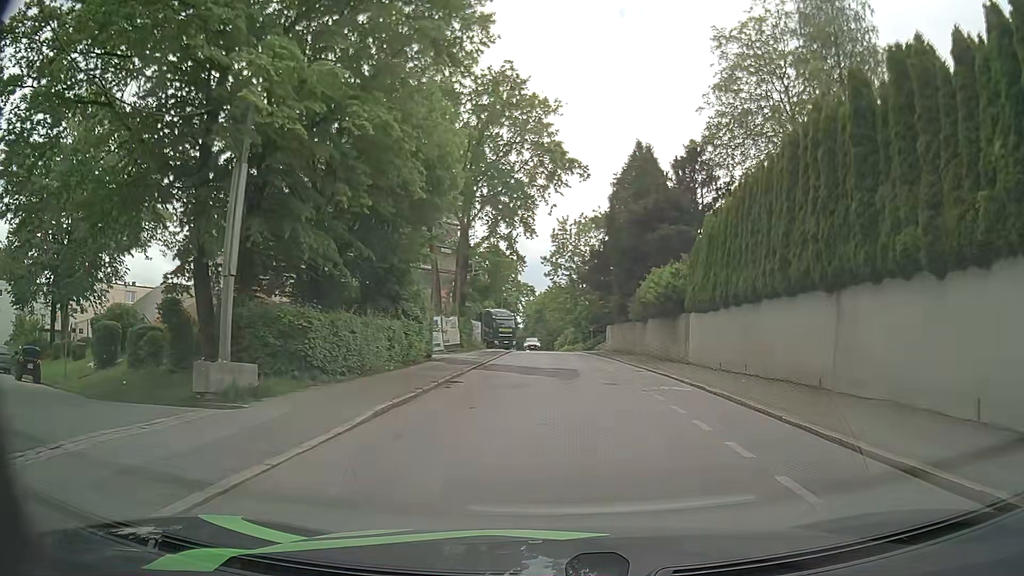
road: residential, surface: asphalt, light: Day
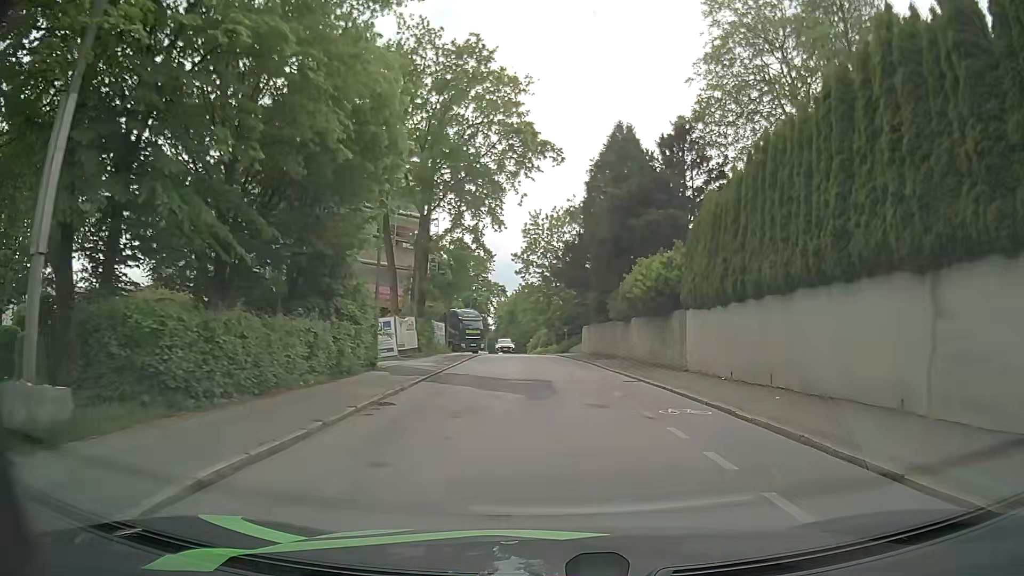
(+0.1, +4.7) m; +3°
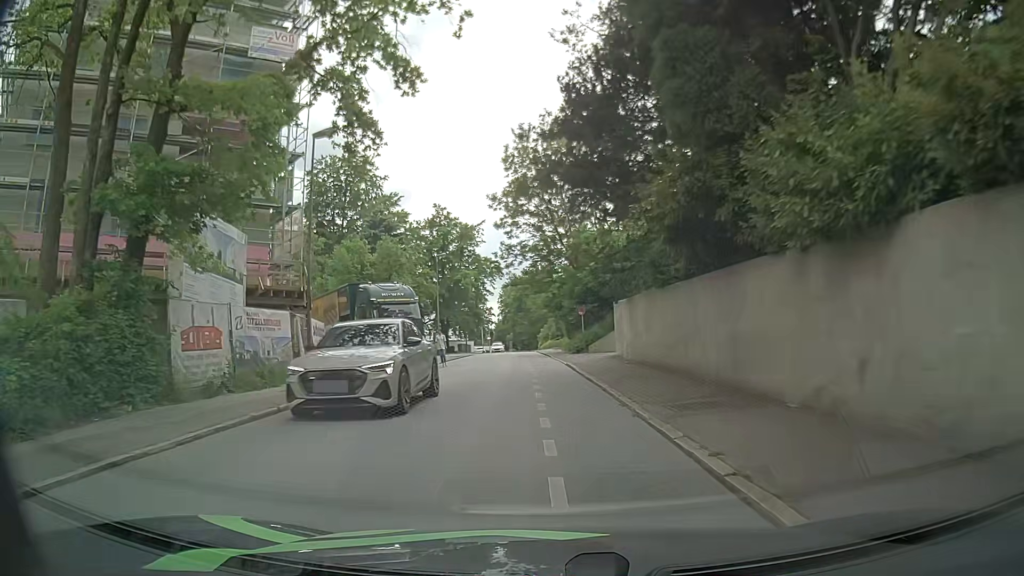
(+0.7, +27.7) m; -2°
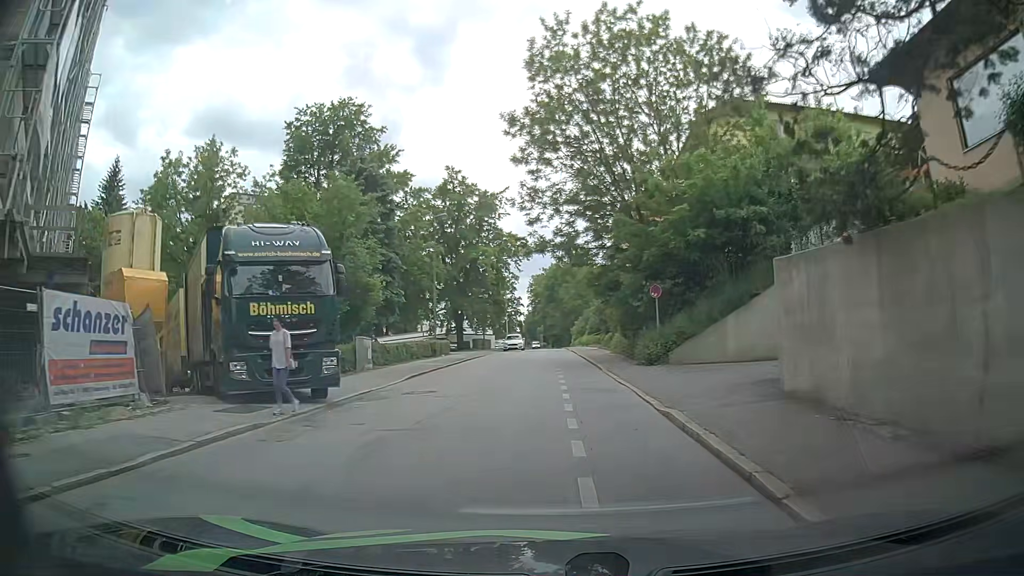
(-0.7, +15.8) m; -2°
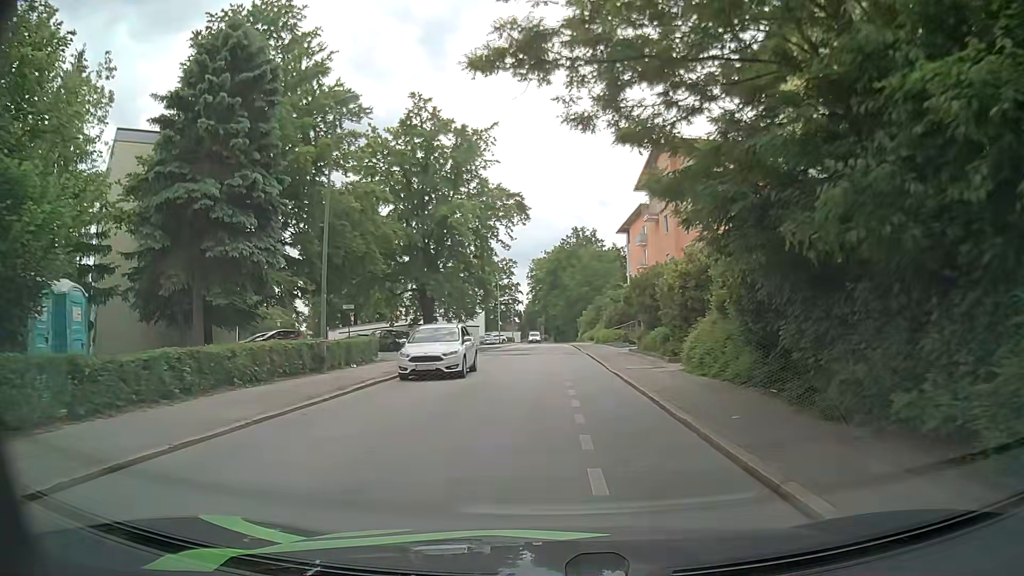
(-0.4, +19.6) m; 0°
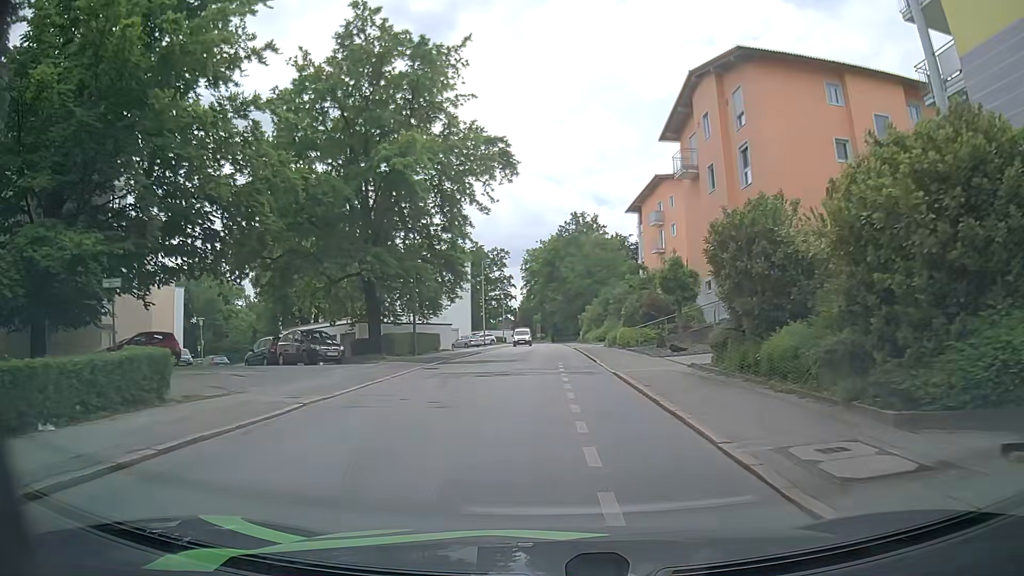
(-0.1, +15.0) m; 0°
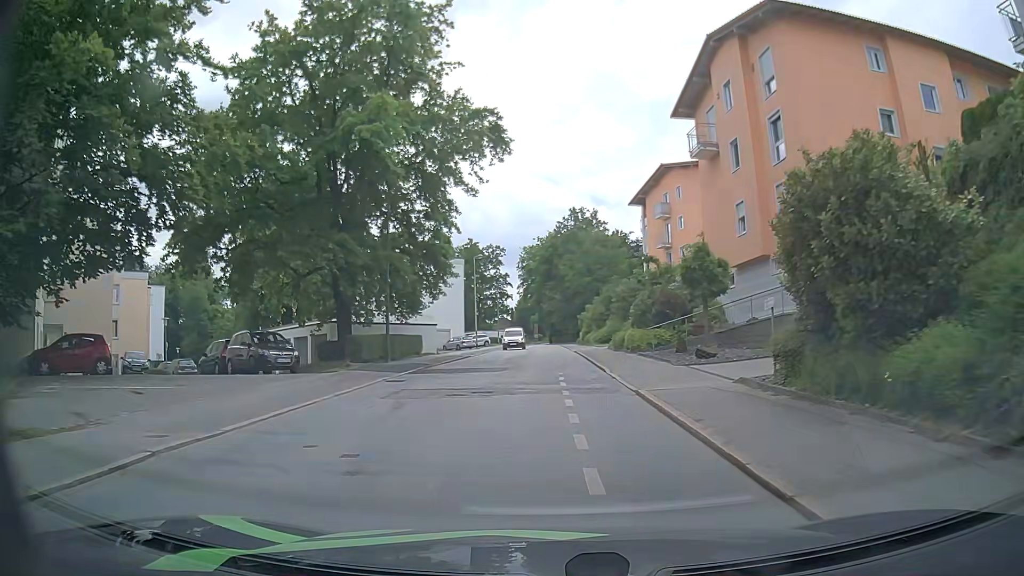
(0.0, +5.0) m; -1°
